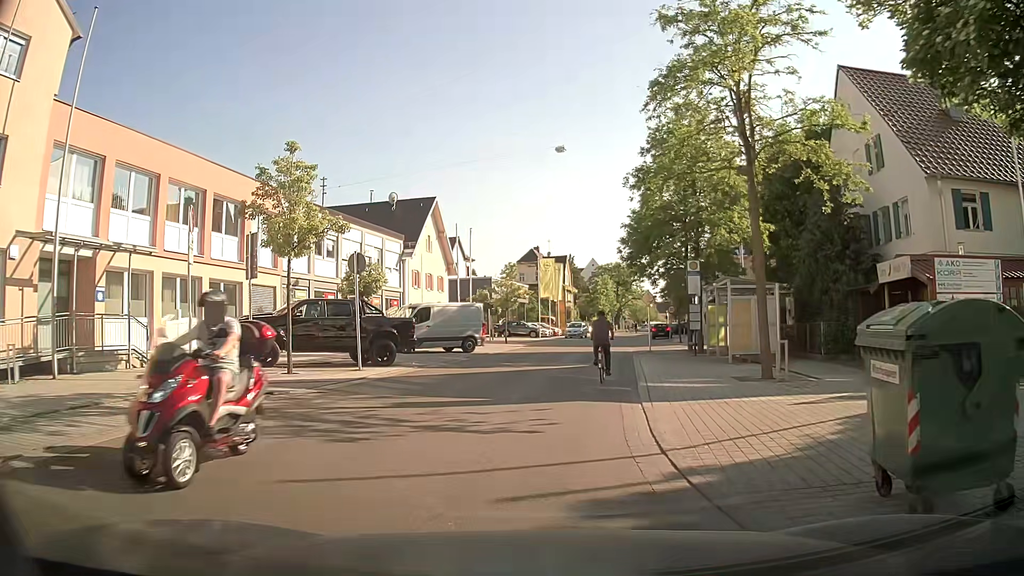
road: tertiary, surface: asphalt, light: Day
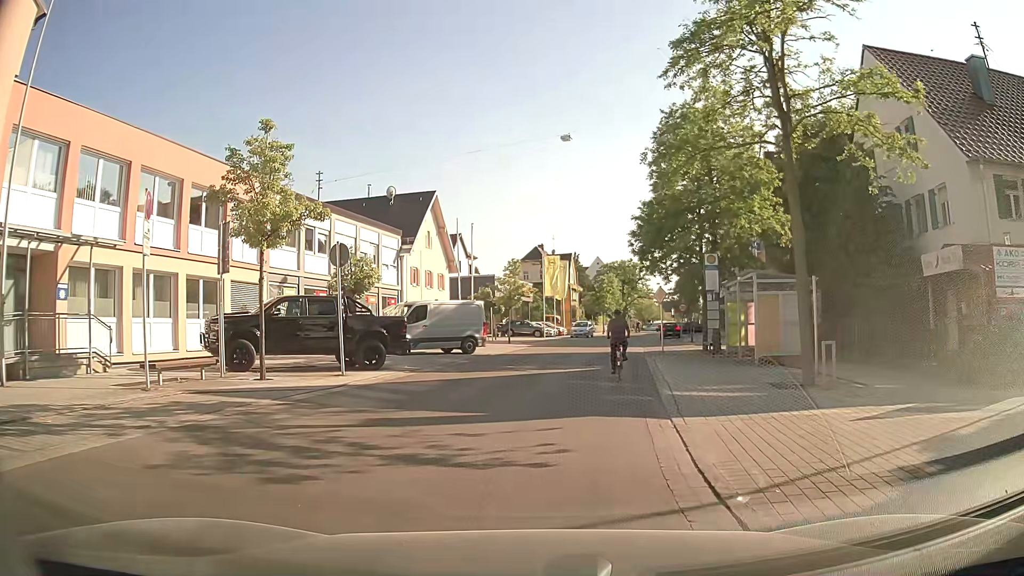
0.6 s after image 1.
(0.0, +2.1) m; -1°
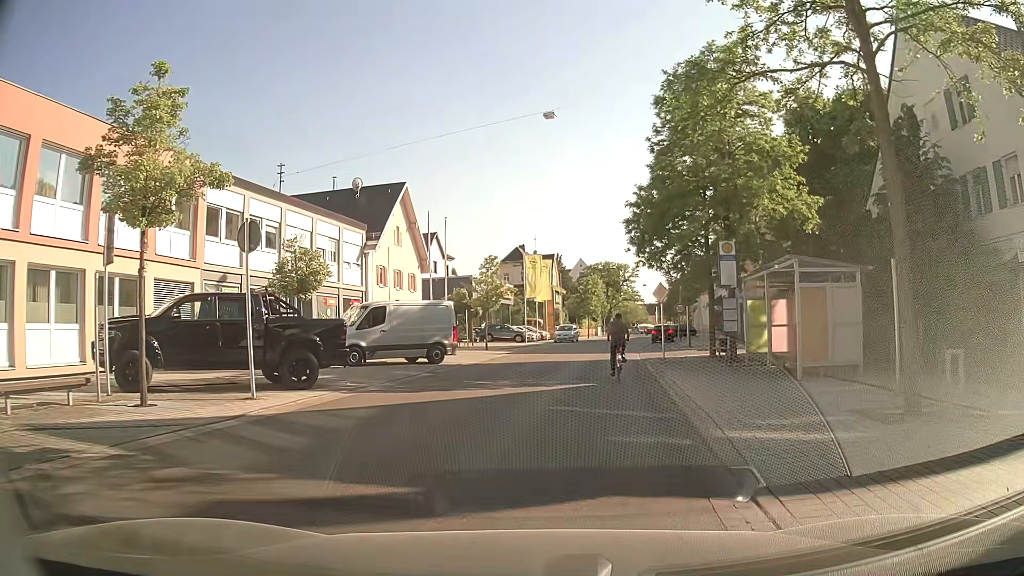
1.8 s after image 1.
(+0.1, +4.5) m; +2°
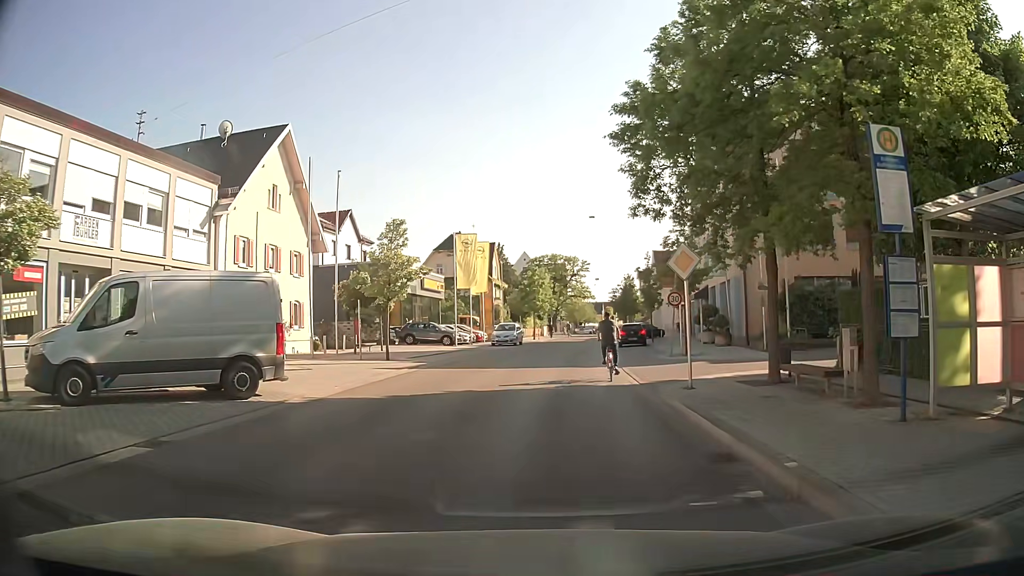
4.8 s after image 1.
(+0.4, +12.8) m; +4°
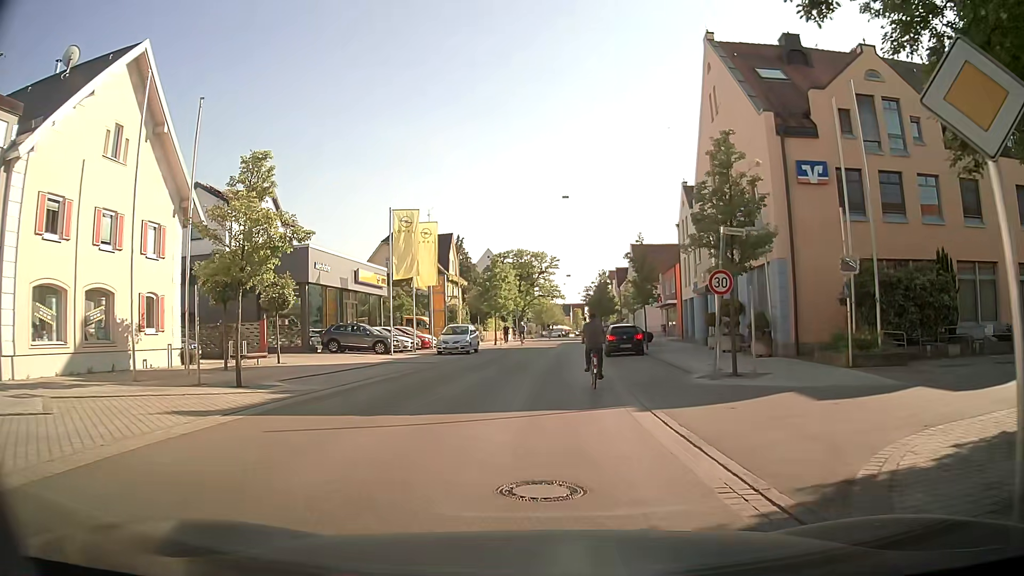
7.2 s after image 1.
(+0.3, +10.9) m; +1°
